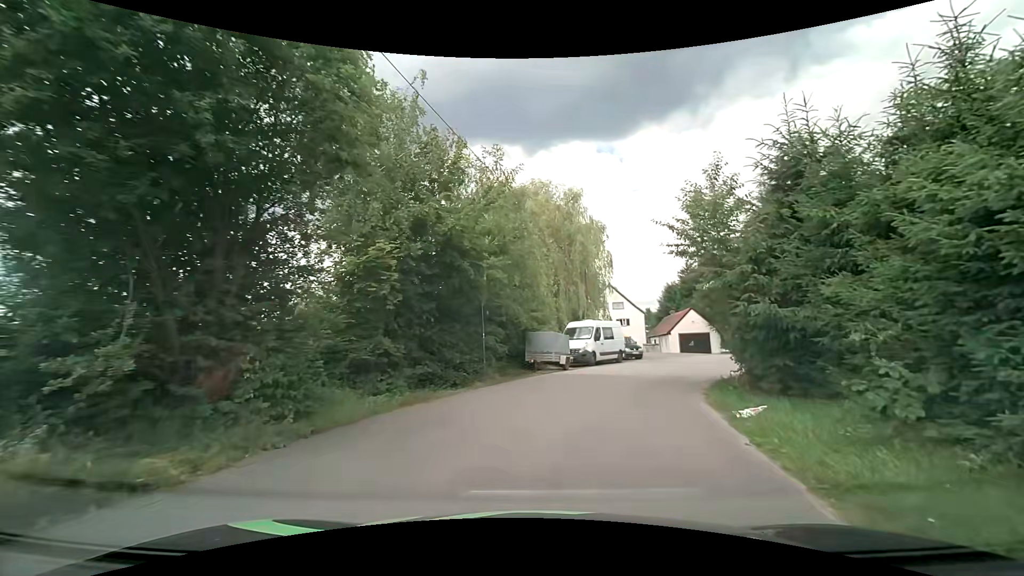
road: residential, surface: asphalt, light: Day
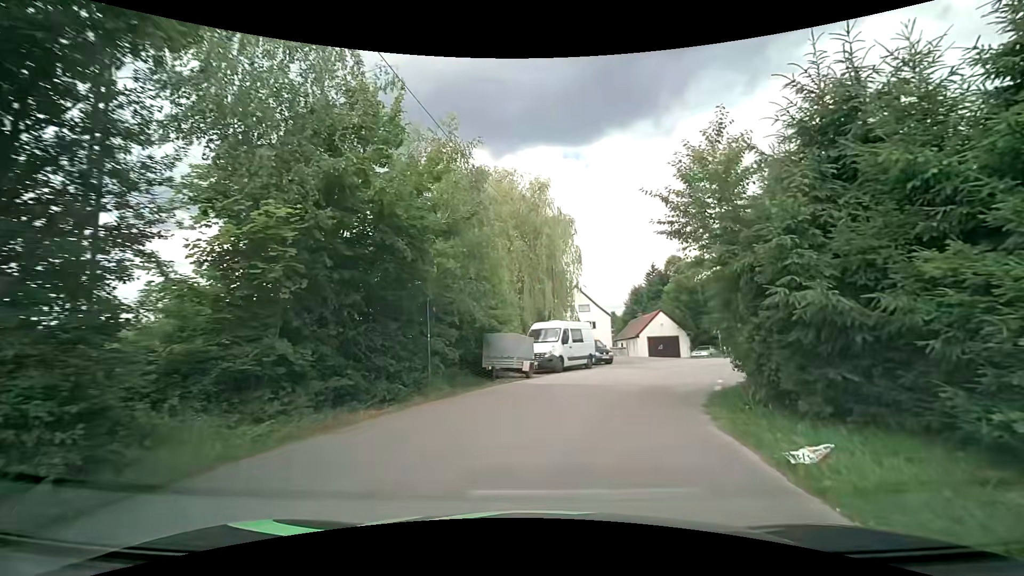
(+0.1, +3.2) m; +4°
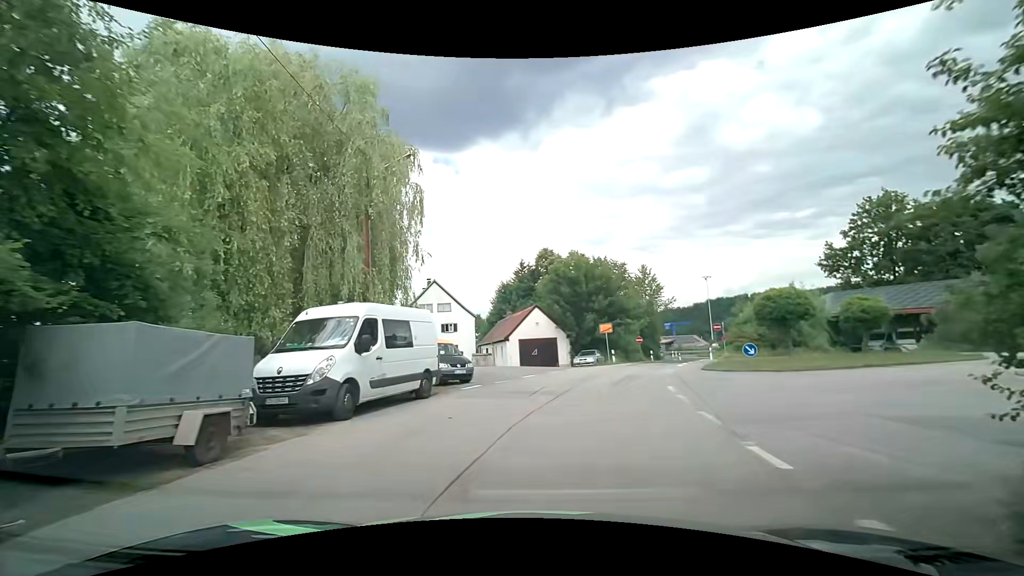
(+1.8, +12.6) m; +15°
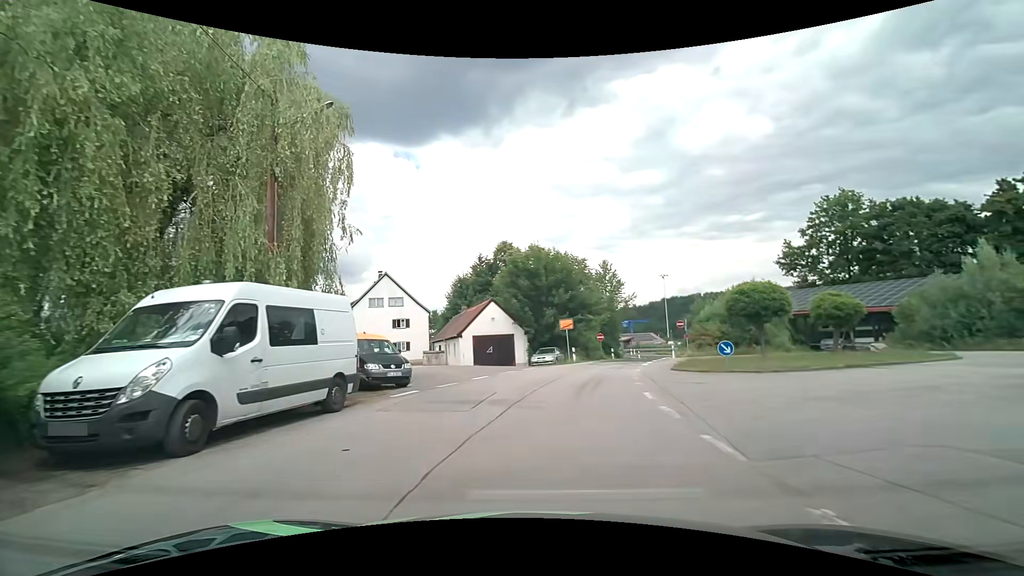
(+0.1, +2.9) m; +3°
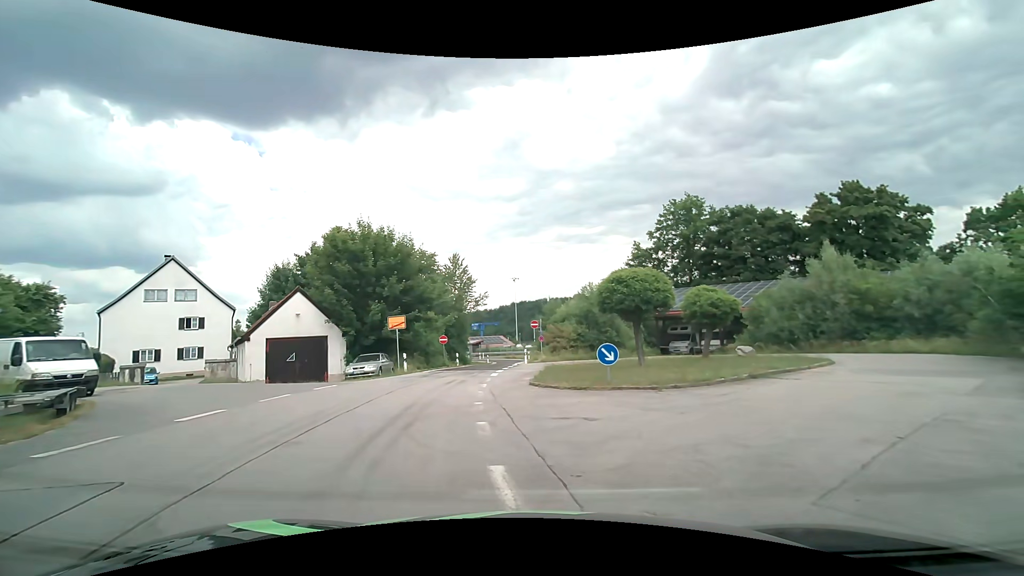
(+1.3, +7.4) m; +17°
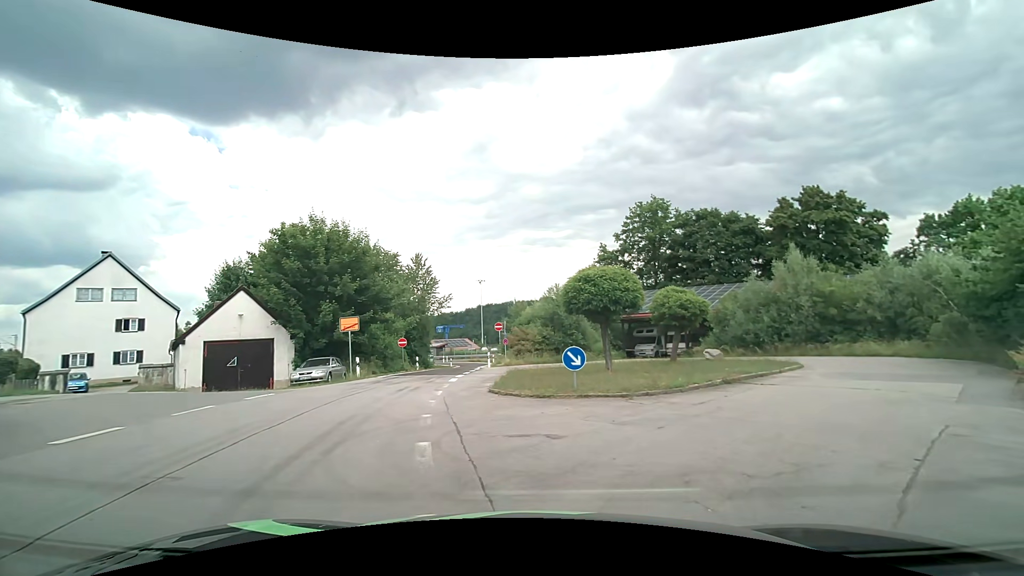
(+0.1, +1.4) m; +4°
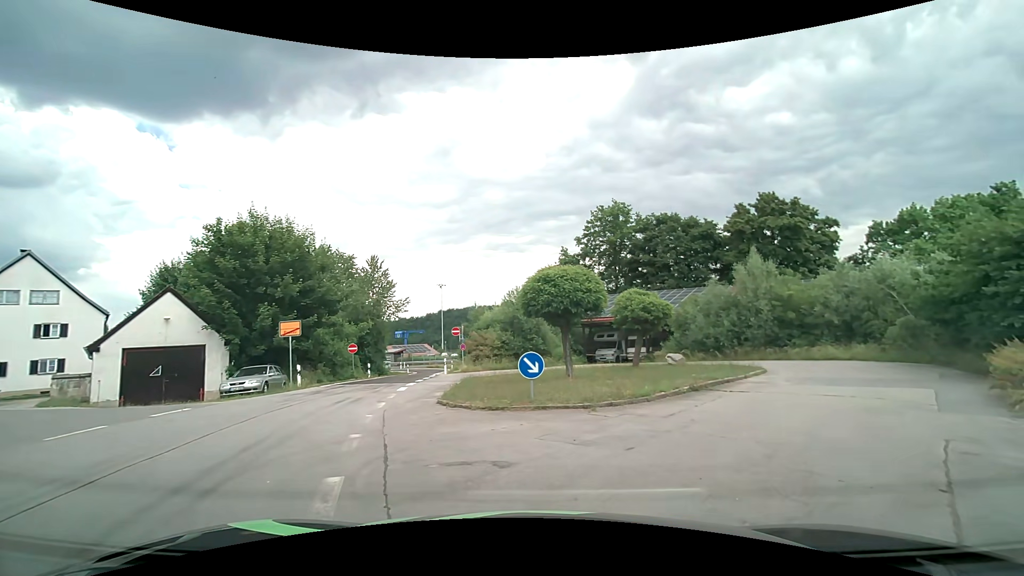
(+0.1, +1.4) m; +4°
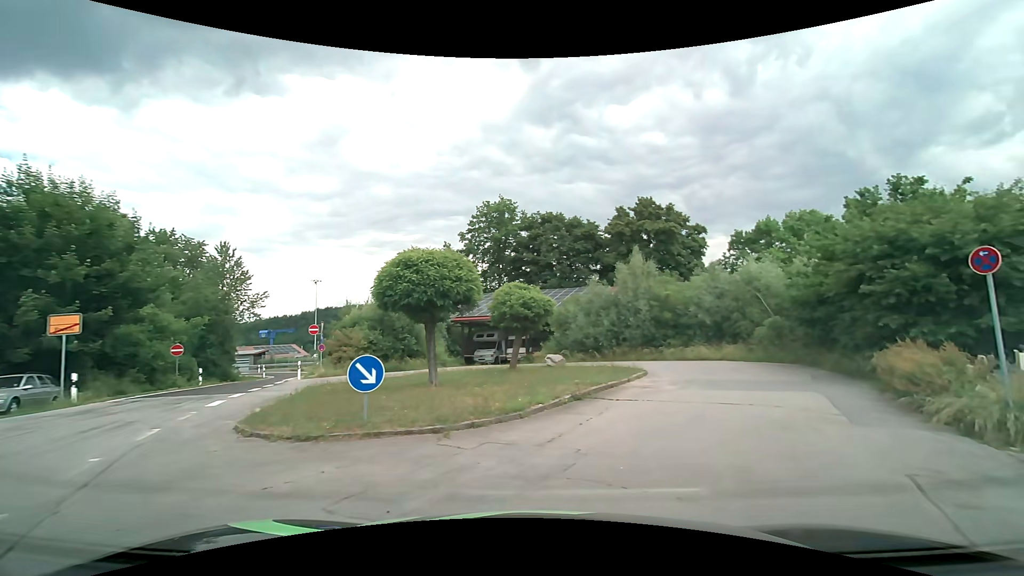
(+0.4, +3.0) m; +14°
